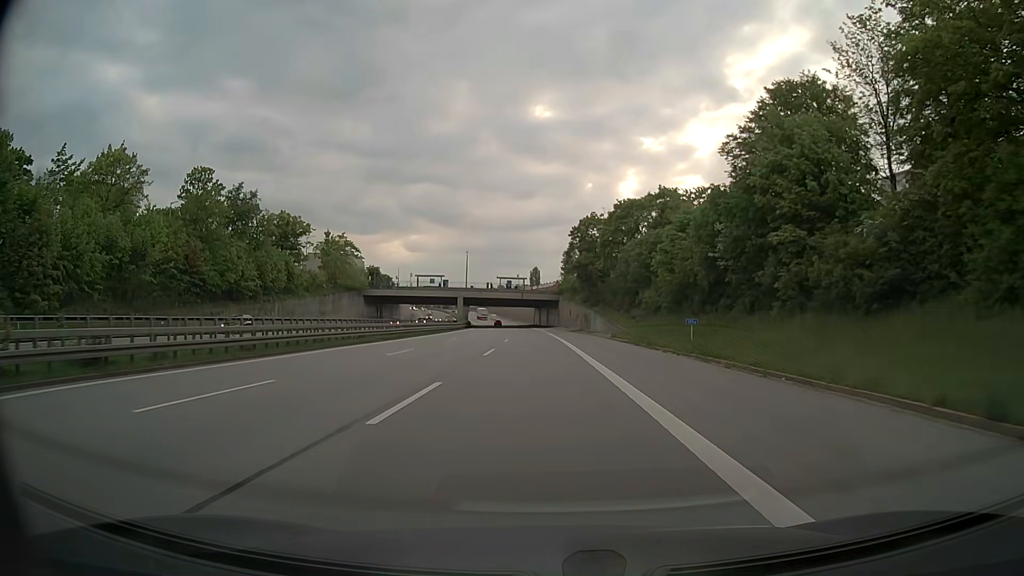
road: motorway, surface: asphalt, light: Day
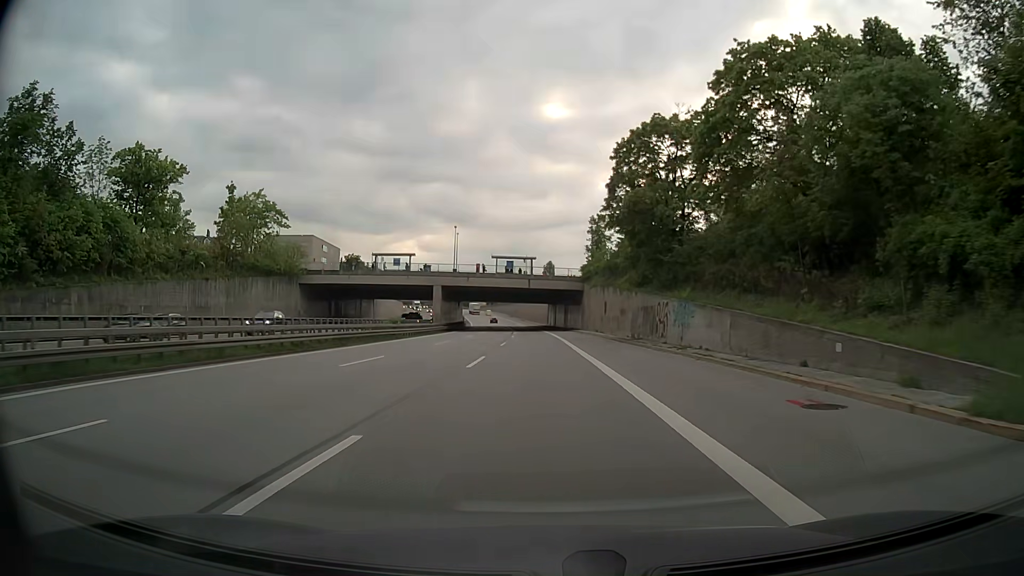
(-0.5, +43.0) m; -1°
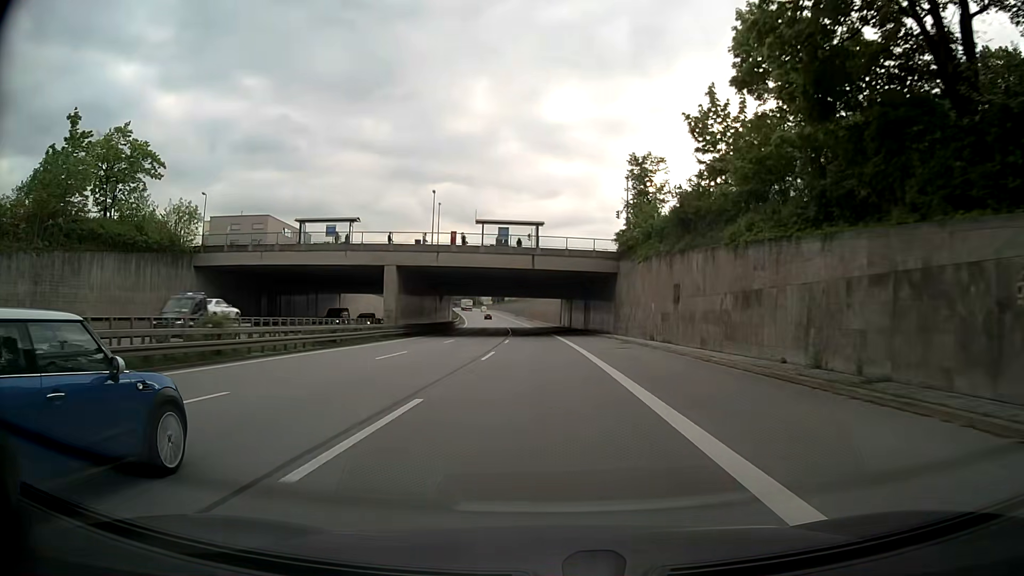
(-0.3, +32.2) m; -1°
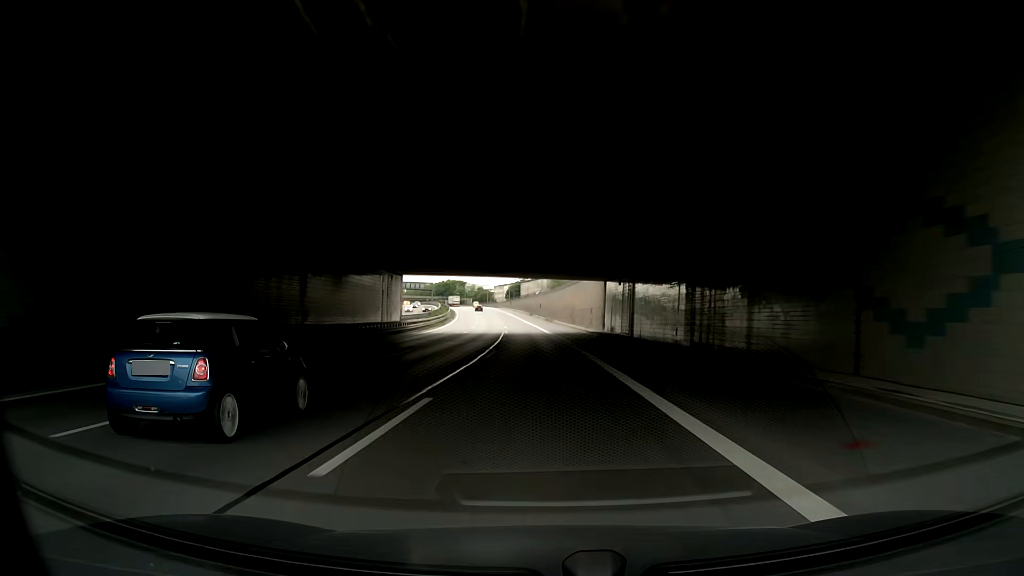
(-0.6, +53.7) m; -1°
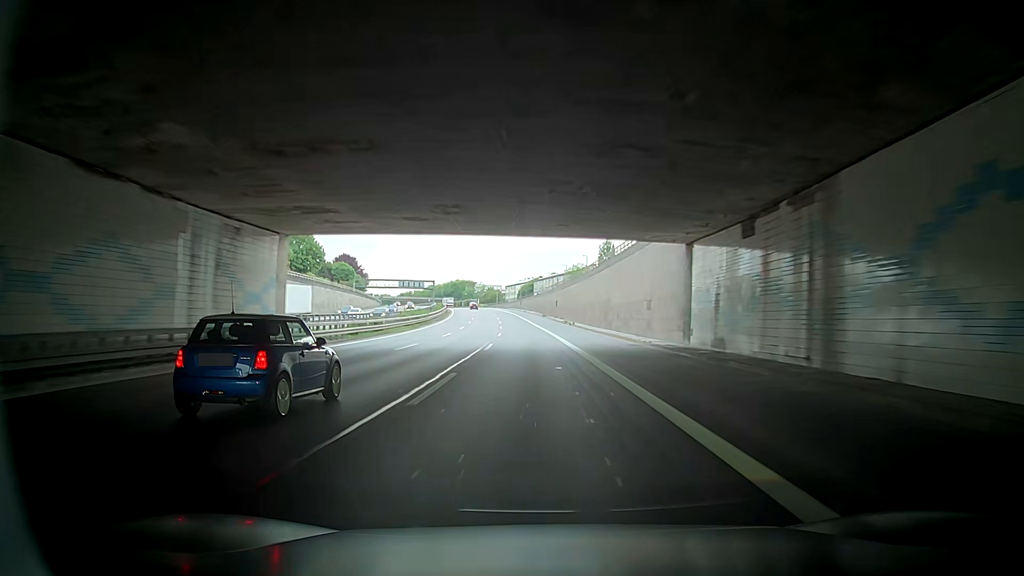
(-0.4, +32.2) m; 0°
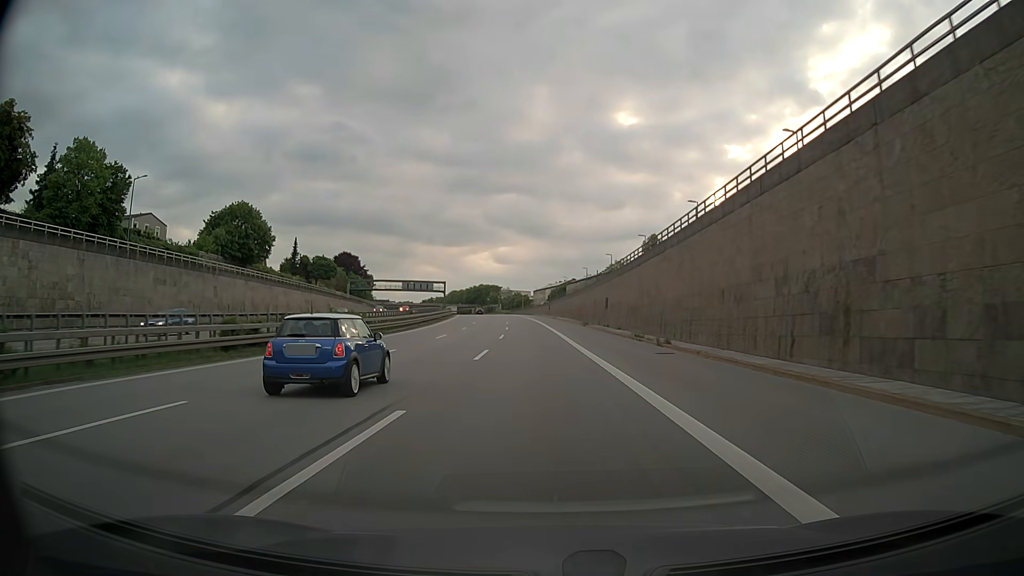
(0.0, +42.8) m; -4°
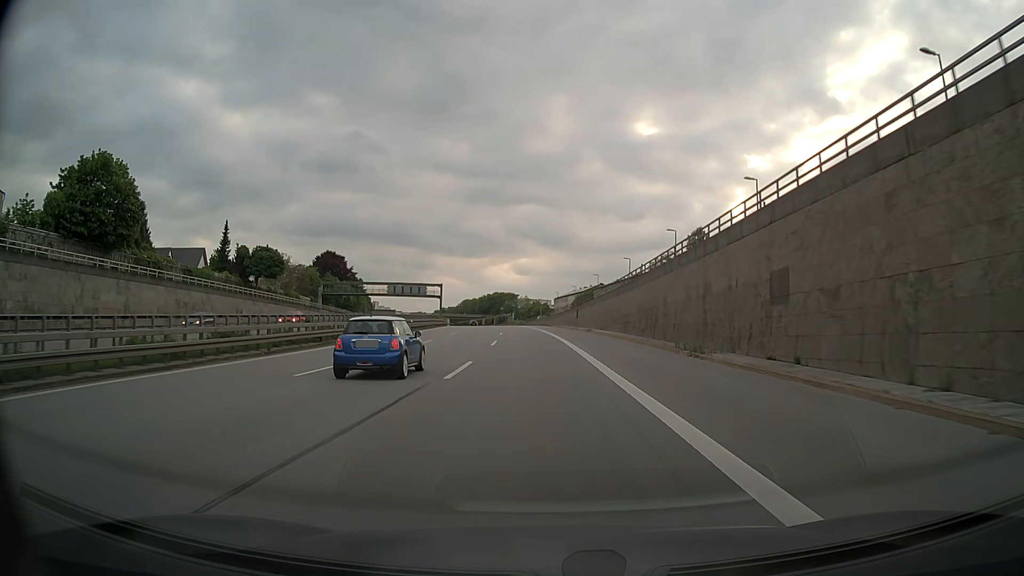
(-0.6, +42.6) m; -2°
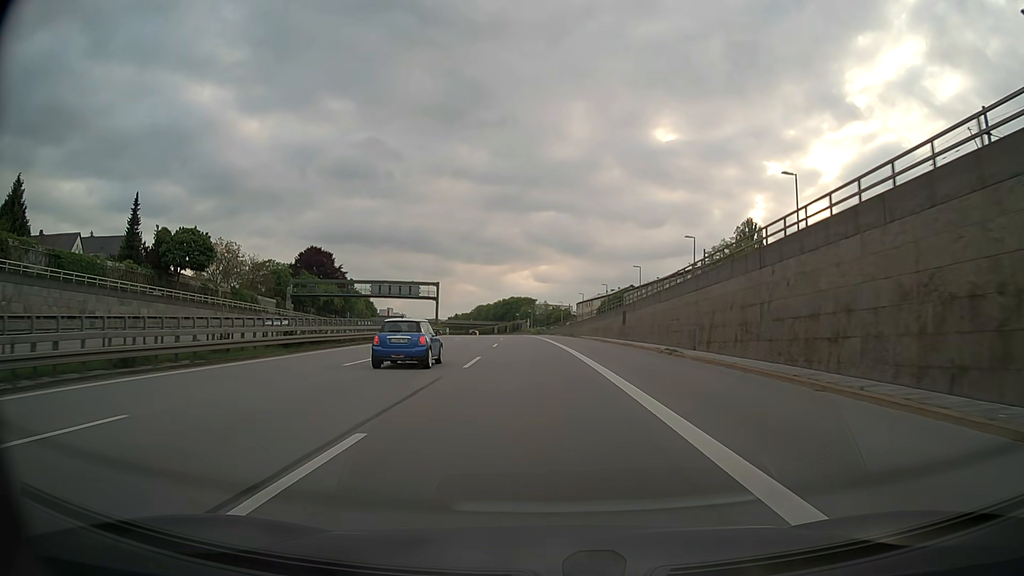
(-0.6, +31.8) m; -2°
(0, +10) (0, +20) (0, +30) (-1, +40) (-1, +50) (-2, +60) (-2, +70) (-3, +80) (-4, +90) (-5, +100) m
